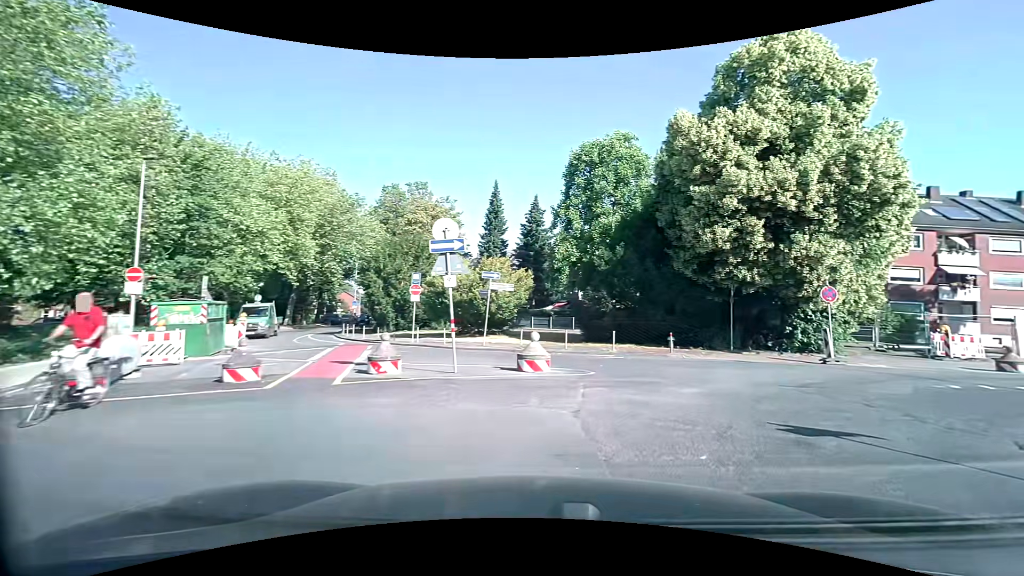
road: residential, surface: asphalt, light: Day
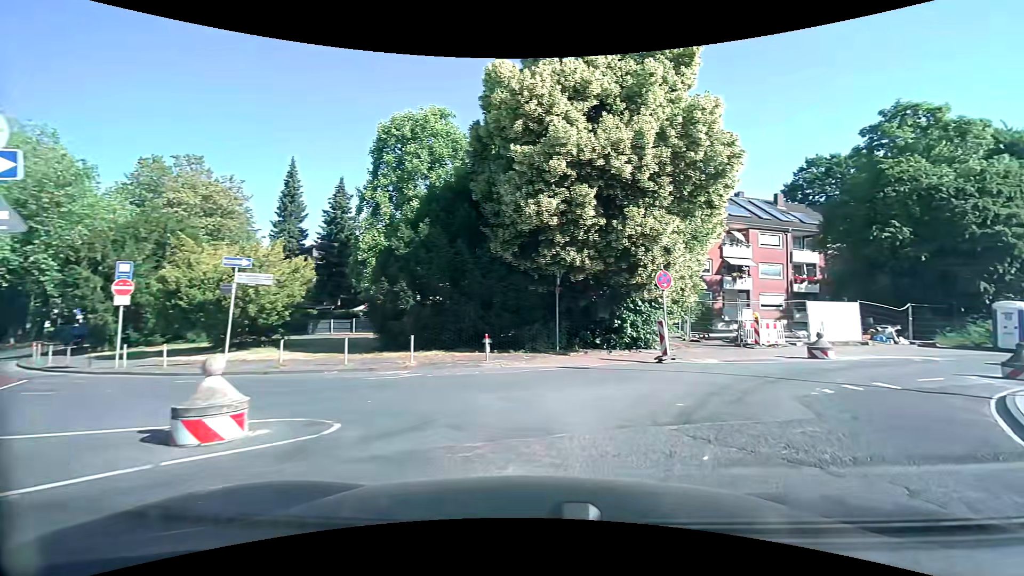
(+1.0, +5.5) m; +20°
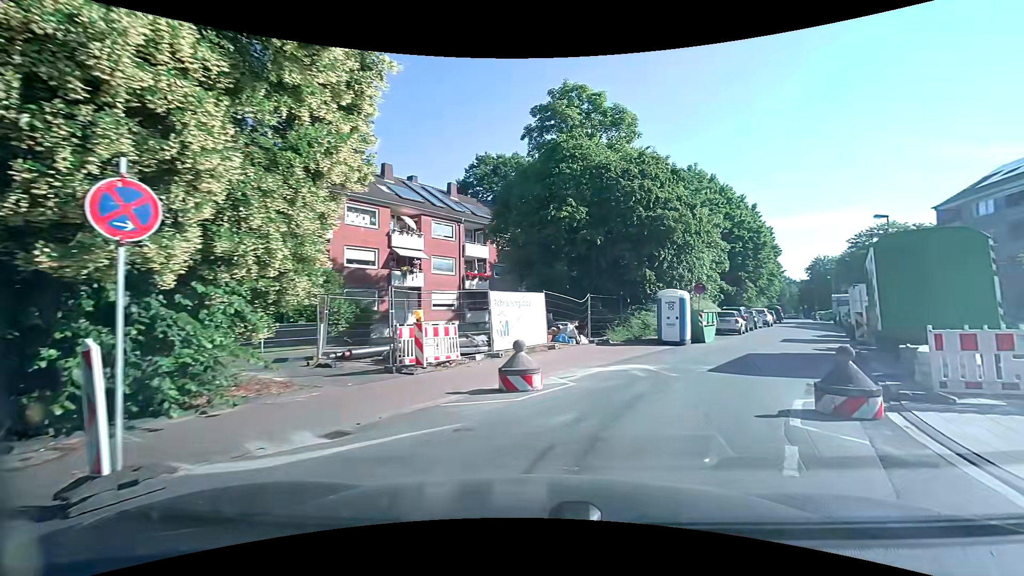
(+3.6, +10.2) m; +34°
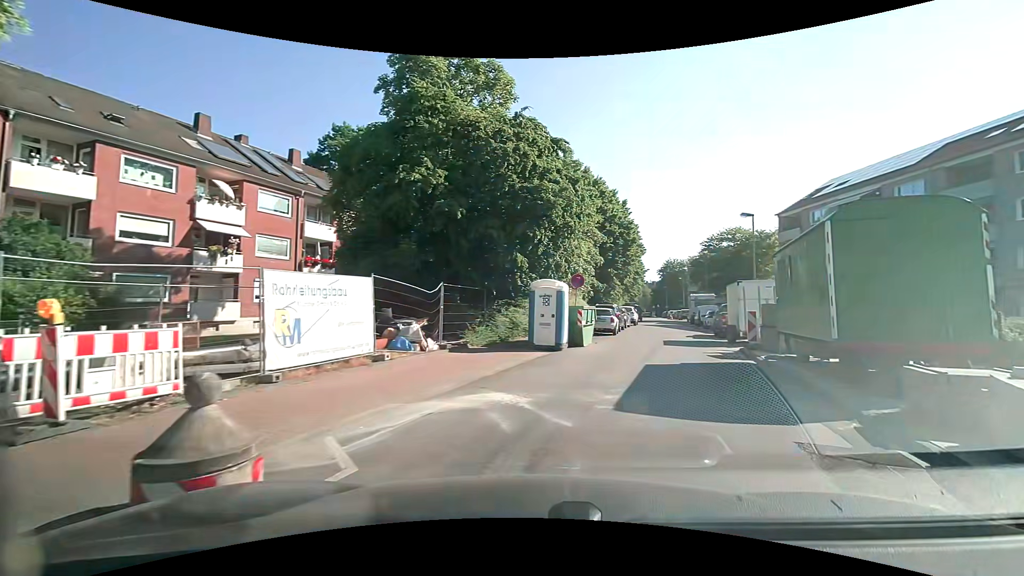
(+0.7, +5.5) m; +14°
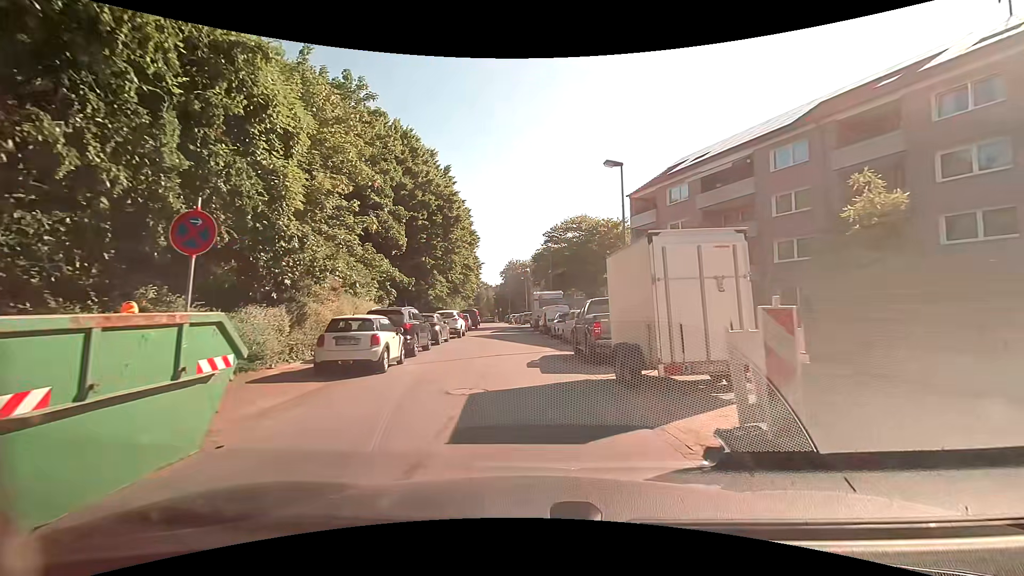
(+4.0, +14.1) m; +20°
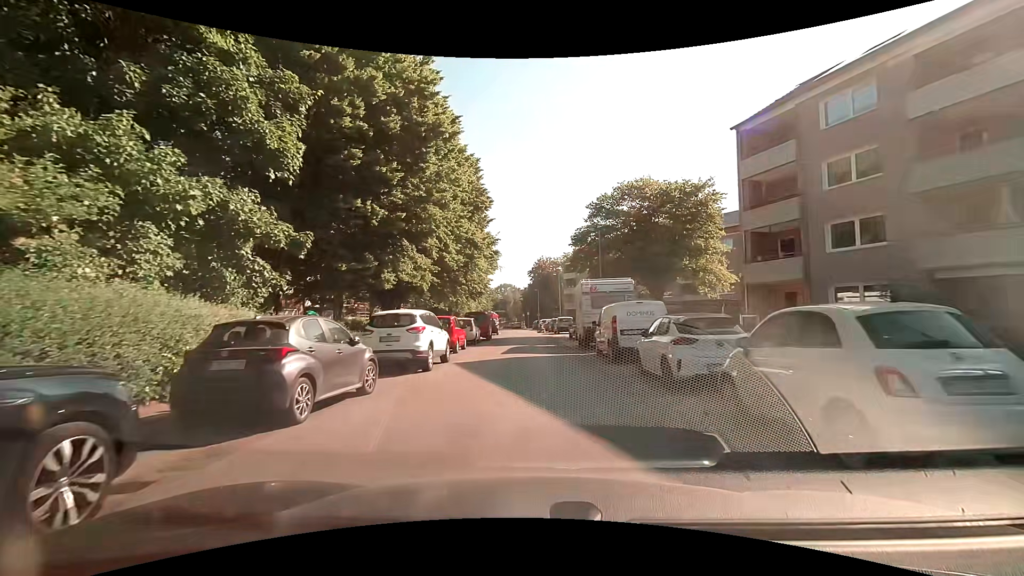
(-1.0, +17.0) m; -4°
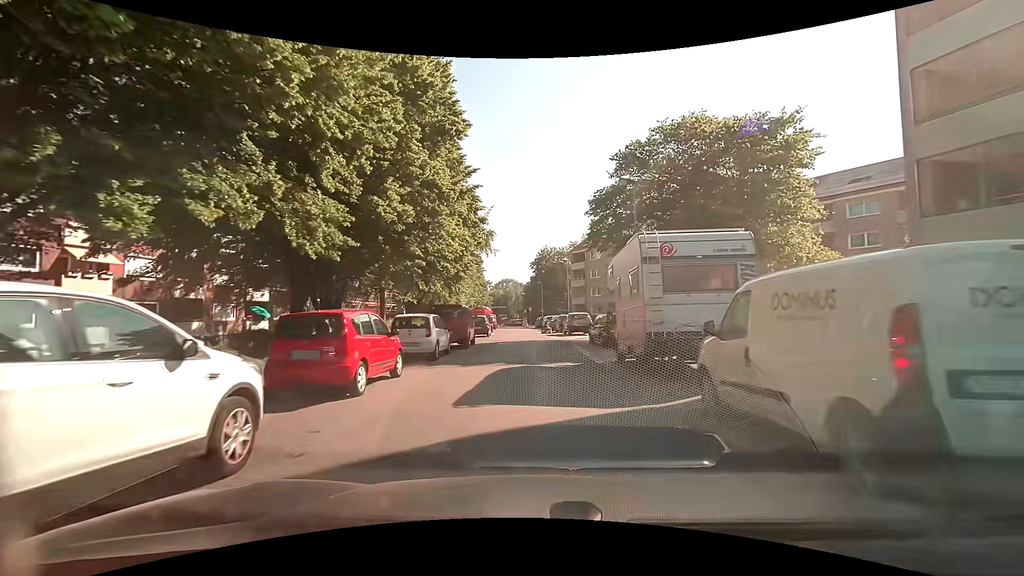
(-0.2, +11.8) m; -1°
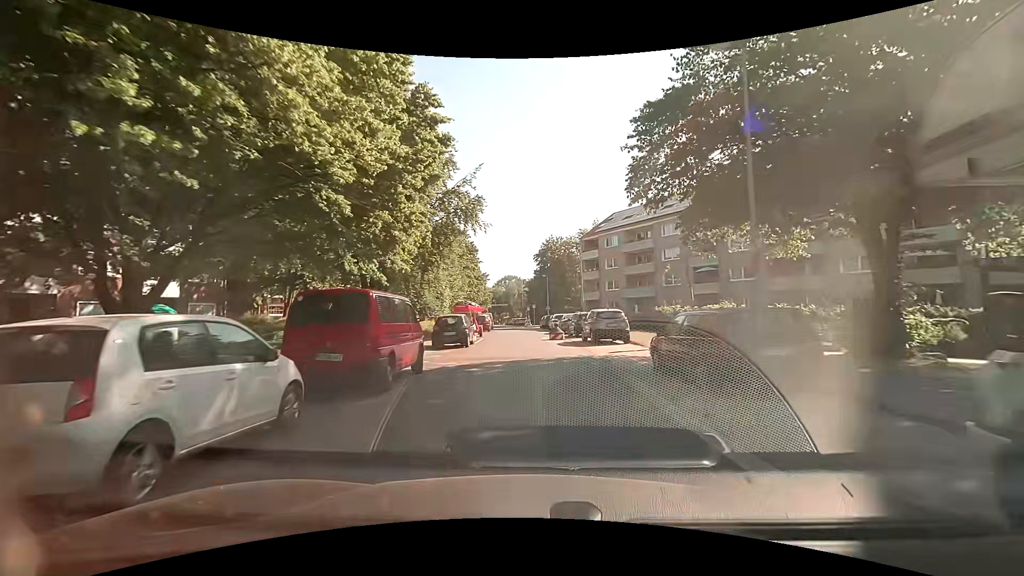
(-0.1, +12.4) m; 0°
(0, +10) (-1, +20) (-1, +30) (-2, +40) (-2, +50) (-3, +60) (-3, +70) (-4, +80) (-5, +90) (-6, +100) m
